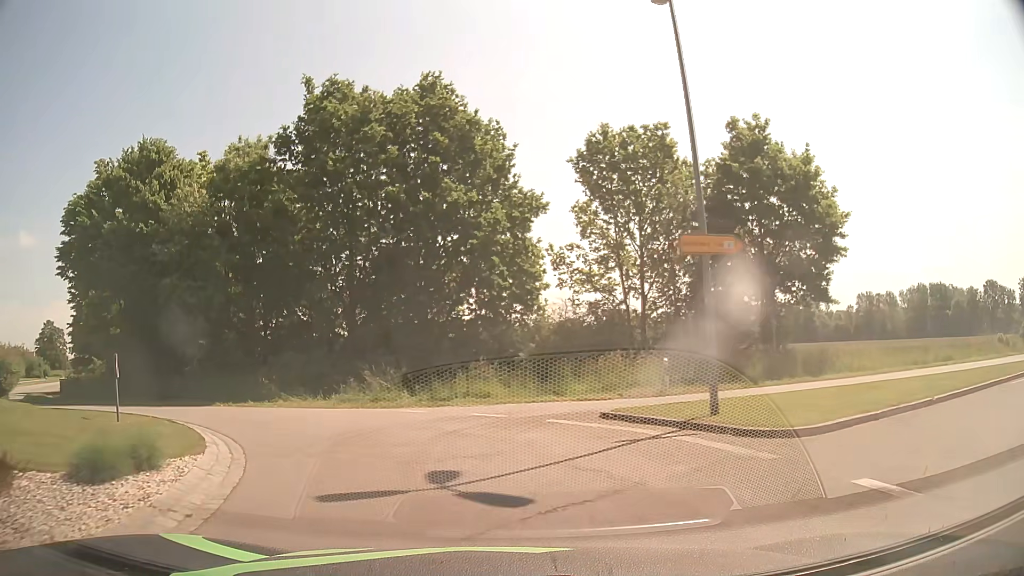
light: Day
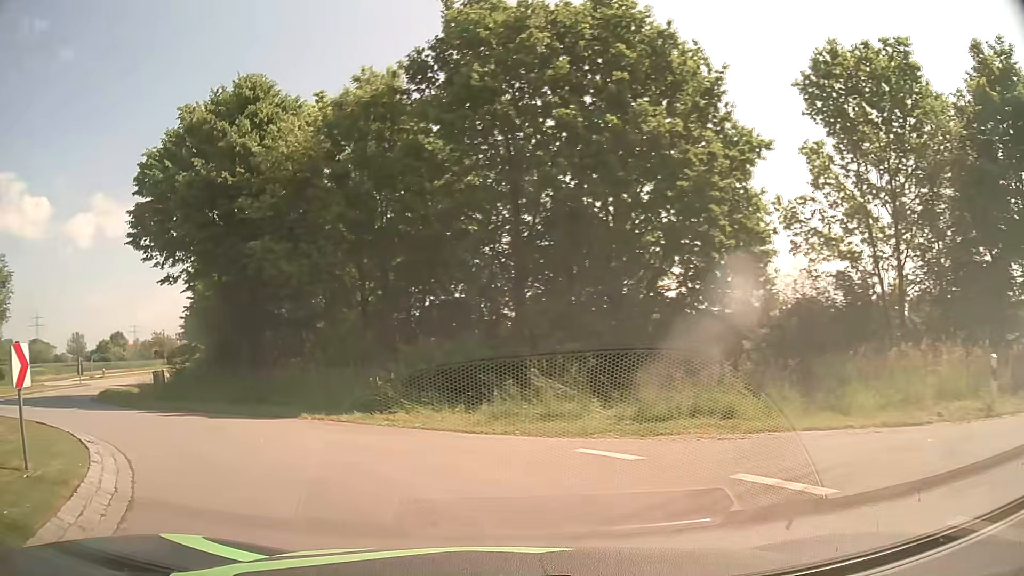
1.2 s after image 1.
(-0.8, +8.1) m; -14°
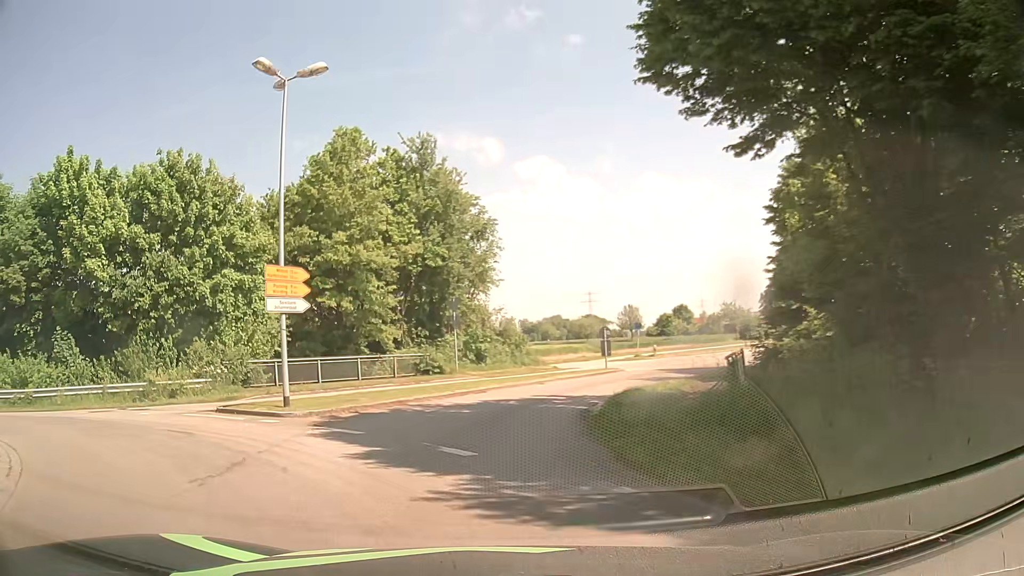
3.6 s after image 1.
(-6.8, +13.8) m; -50°
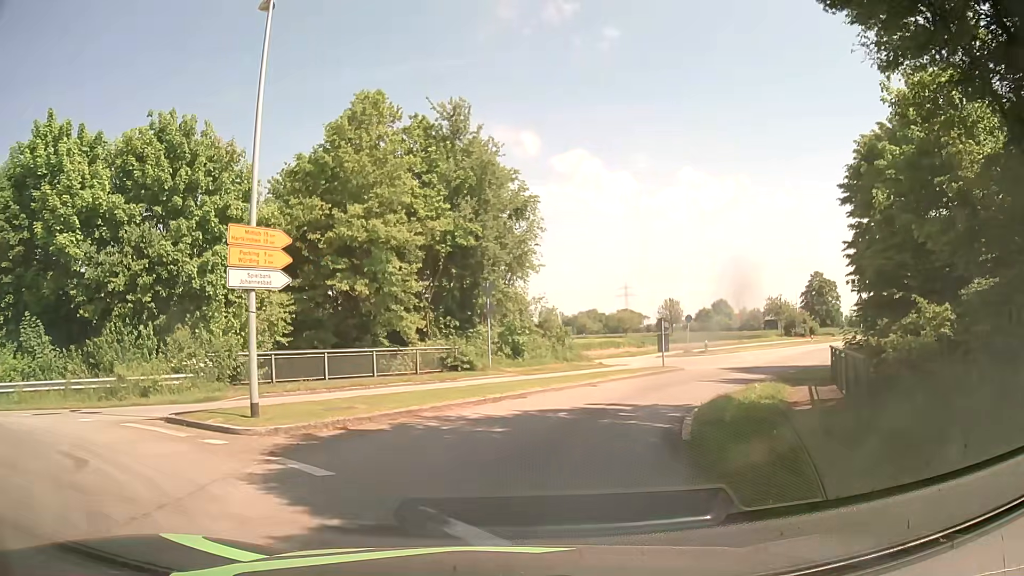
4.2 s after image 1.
(-0.2, +4.5) m; -4°
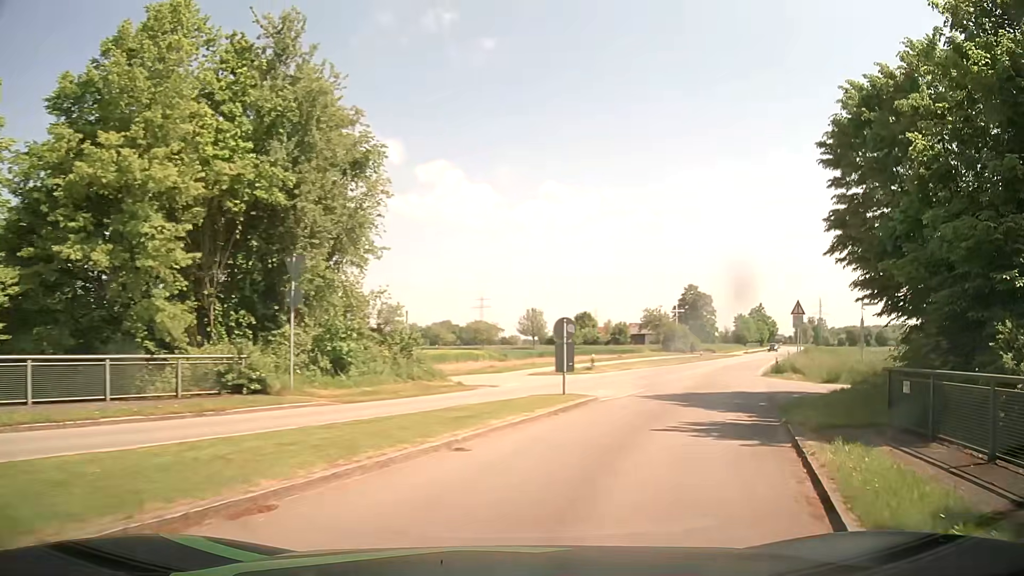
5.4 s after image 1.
(+0.7, +10.1) m; +11°
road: secondary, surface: asphalt
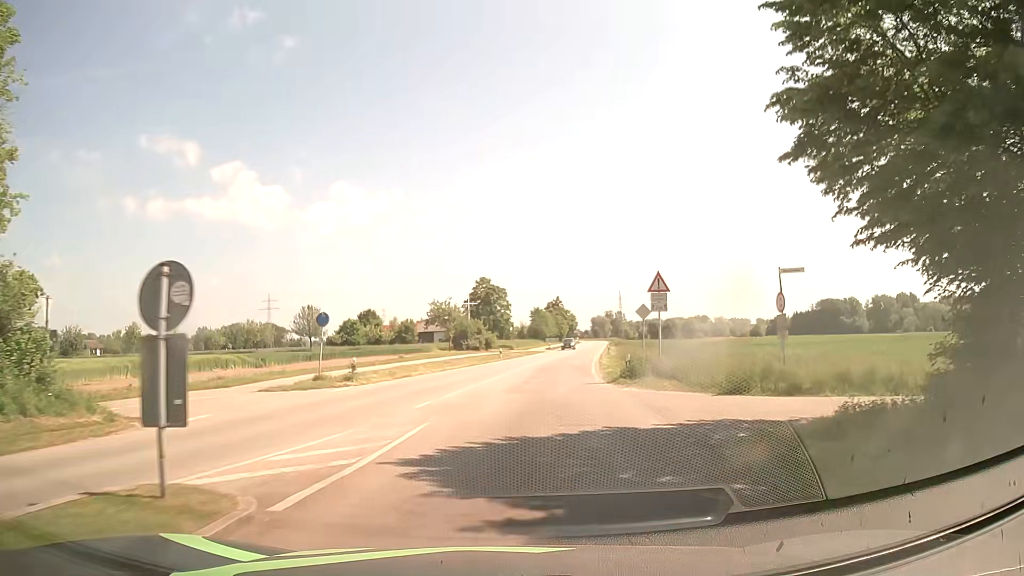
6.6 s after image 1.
(+2.4, +11.6) m; +20°
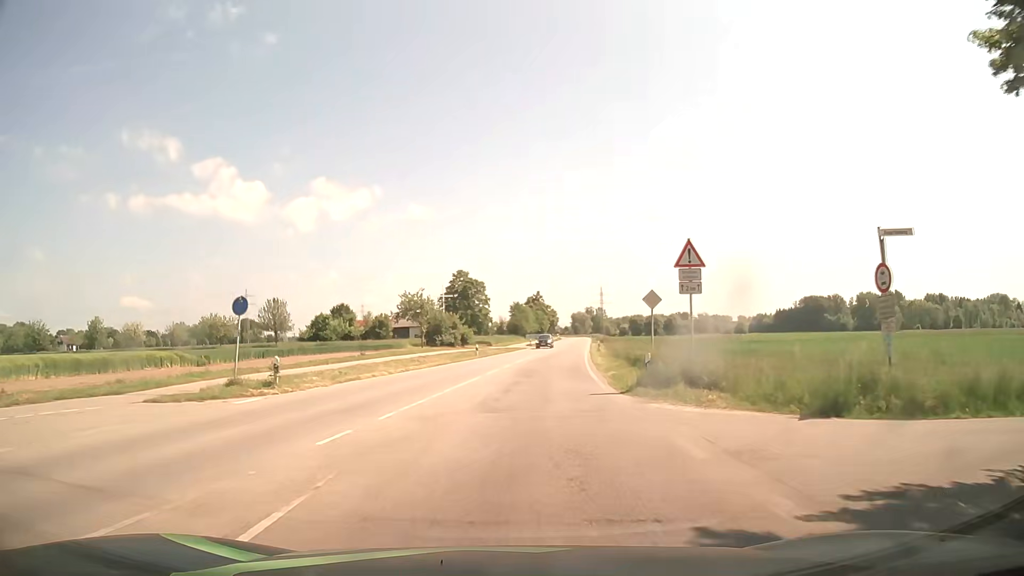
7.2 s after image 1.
(+0.1, +7.0) m; +1°
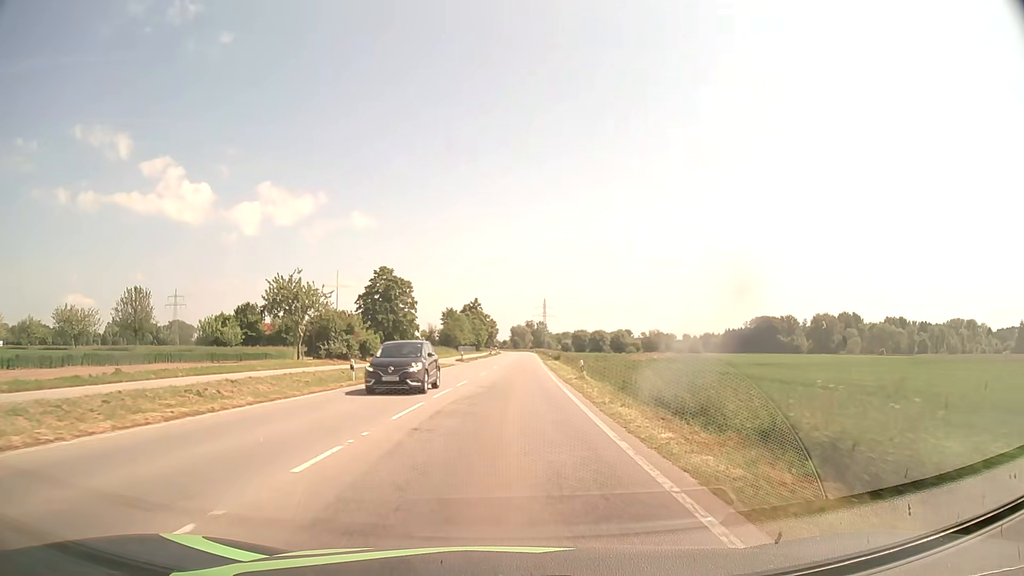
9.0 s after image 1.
(+1.6, +25.1) m; +6°
(0, +10) (0, +20) (0, +30) (+1, +40) (+1, +50) (+2, +60) (+2, +70) (+2, +80) (+3, +90) (+3, +100) m
